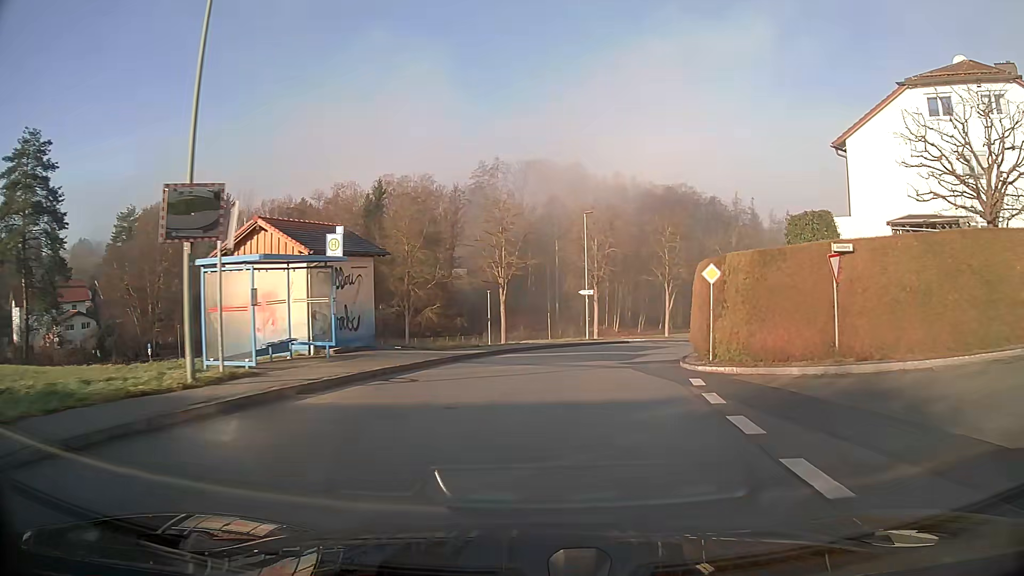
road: unclassified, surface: asphalt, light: Day
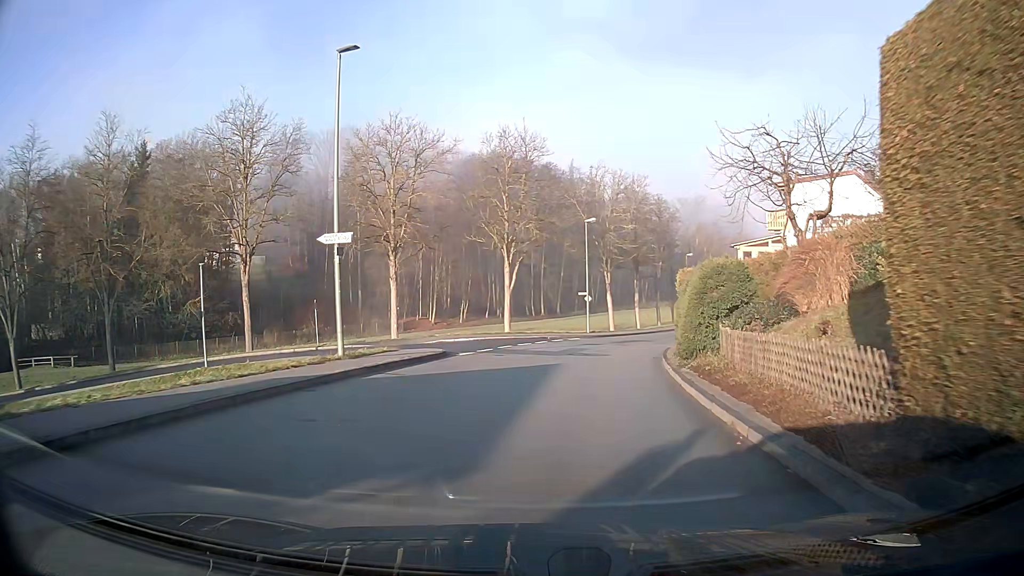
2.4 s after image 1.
(+3.2, +25.0) m; +15°
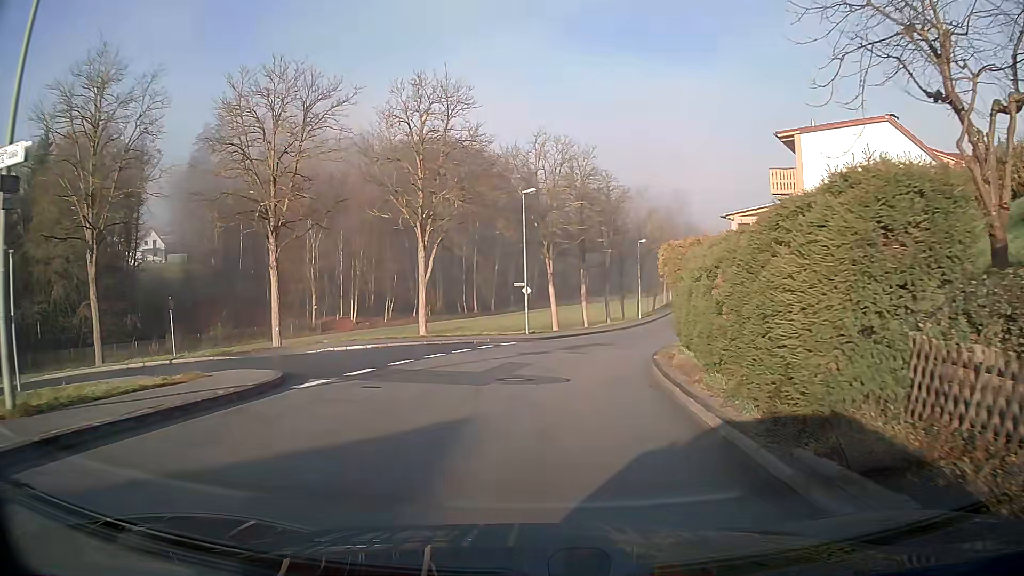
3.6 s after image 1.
(+0.4, +9.9) m; +5°
(0, +10) (-1, +20) (-10, +23) (-20, +21) (-28, +17) (-37, +12) (-47, +8) (-56, +6) (-66, +4) (-76, +3) m
